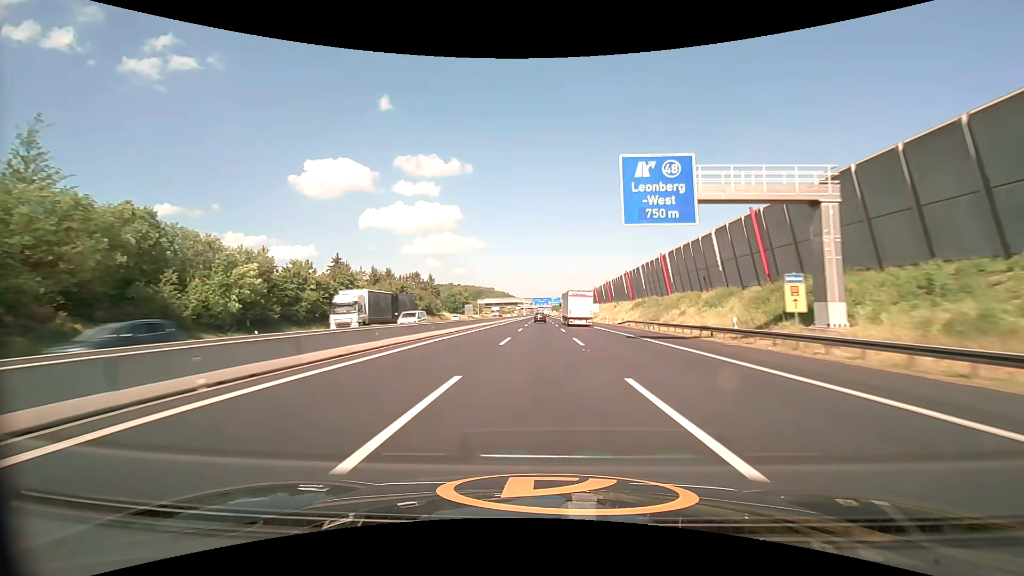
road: motorway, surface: asphalt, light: Day
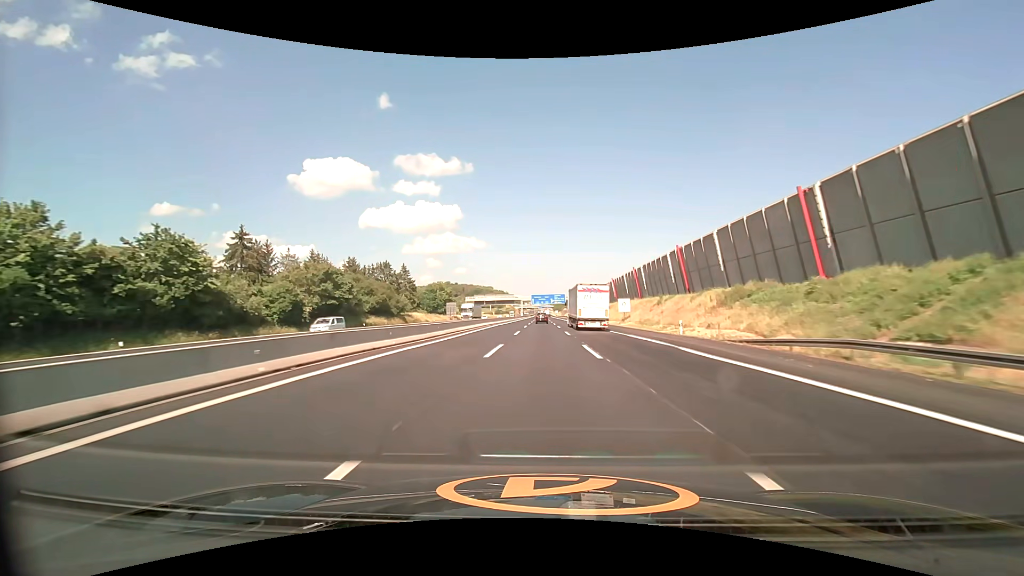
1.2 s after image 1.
(0.0, +39.9) m; 0°
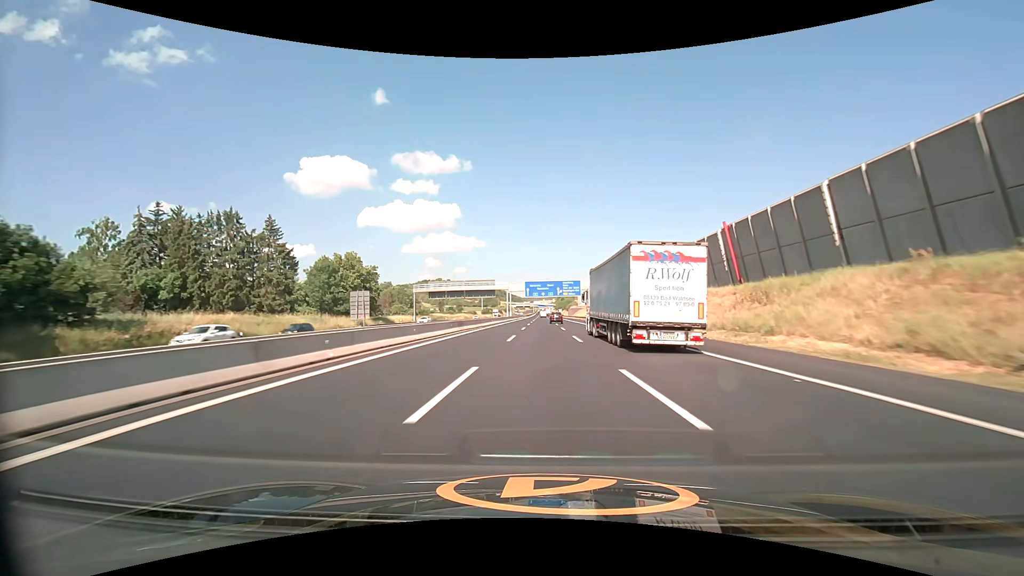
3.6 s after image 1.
(-0.2, +80.1) m; 0°
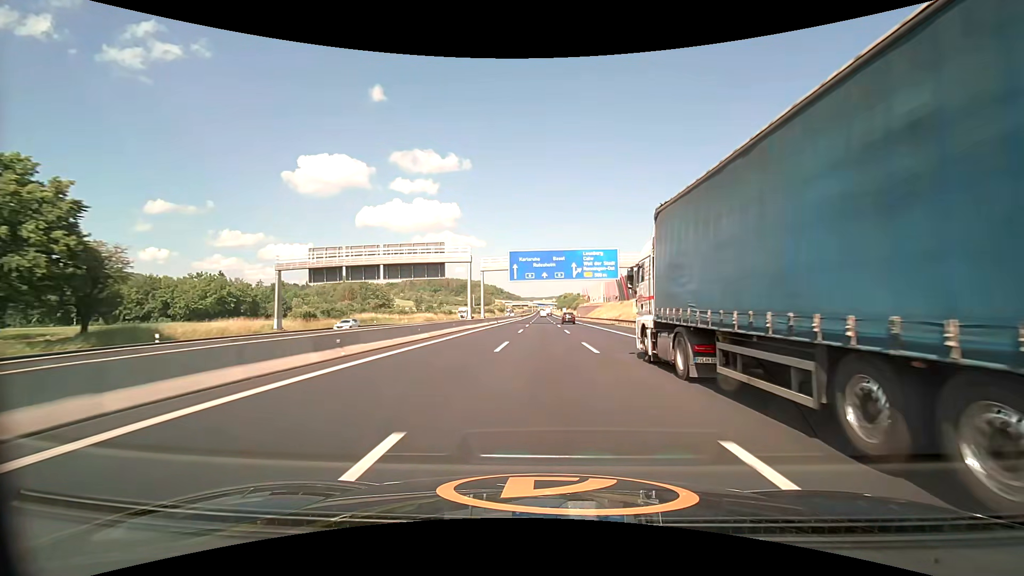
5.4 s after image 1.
(0.0, +60.3) m; 0°
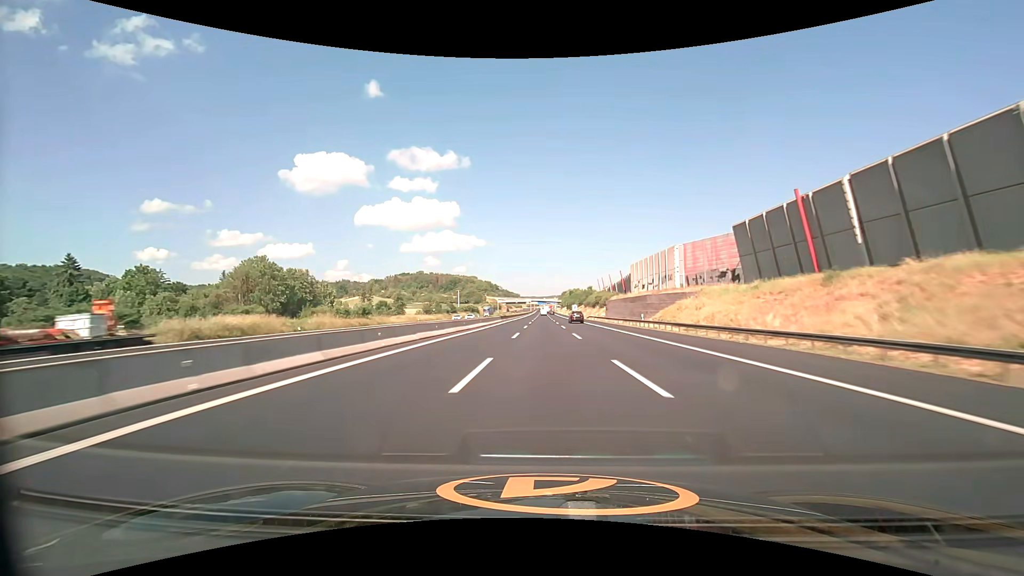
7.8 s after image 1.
(0.0, +80.7) m; 0°
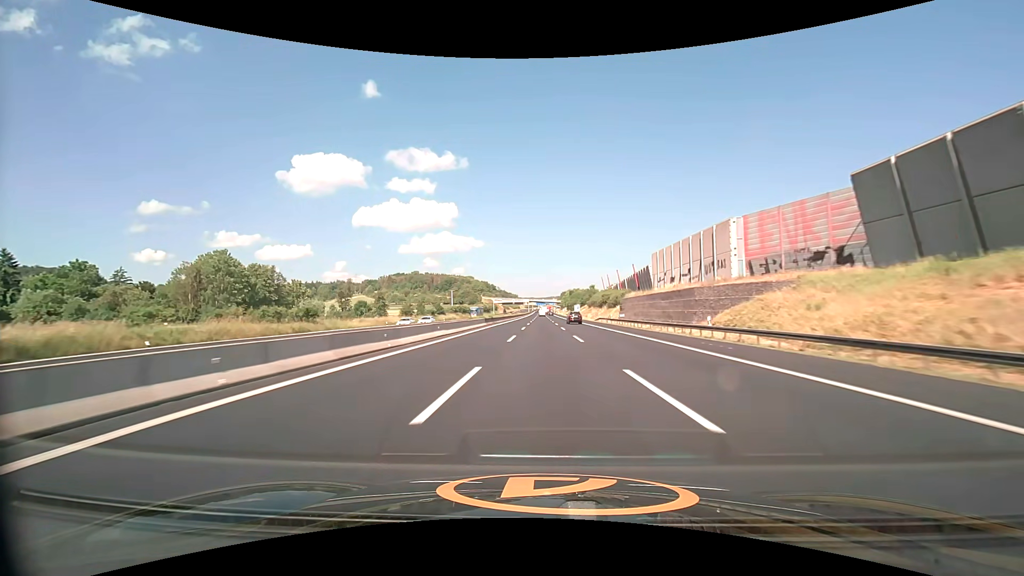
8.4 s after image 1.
(0.0, +20.2) m; 0°
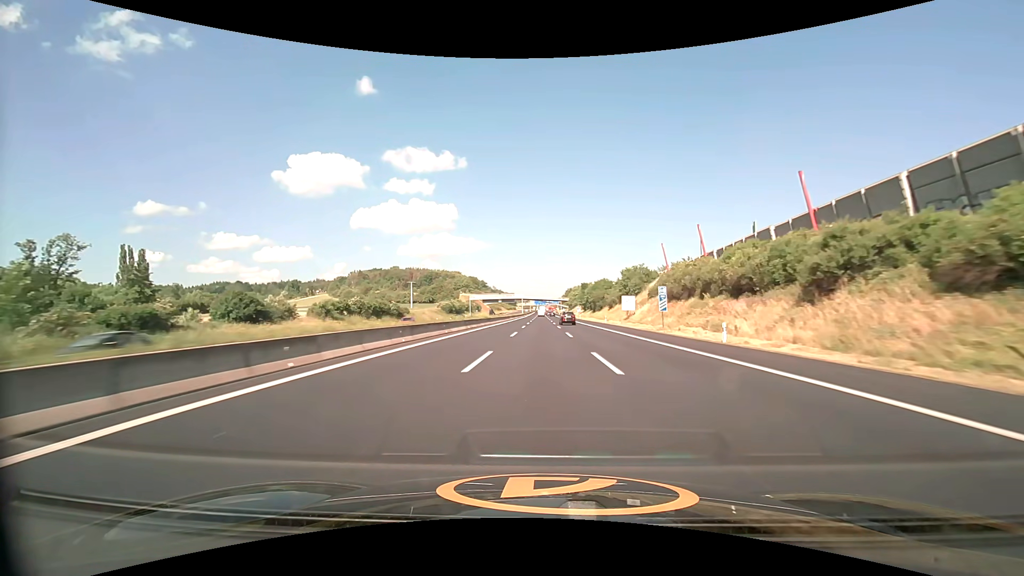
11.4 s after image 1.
(+0.1, +102.2) m; 0°
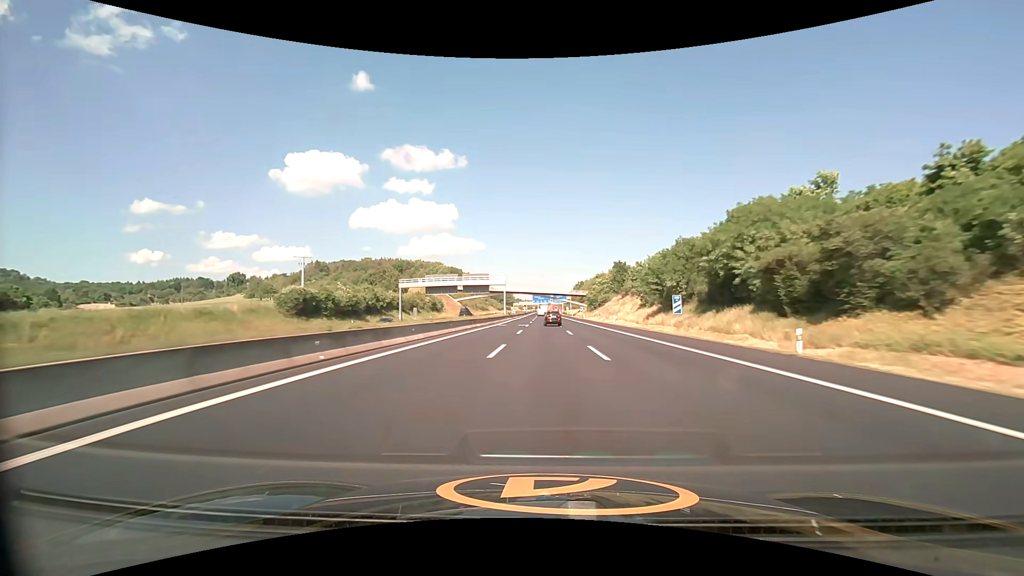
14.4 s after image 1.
(-0.3, +103.9) m; 0°
(0, +10) (0, +20) (0, +30) (0, +40) (0, +50) (0, +60) (0, +70) (0, +80) (0, +90) (0, +100) m
